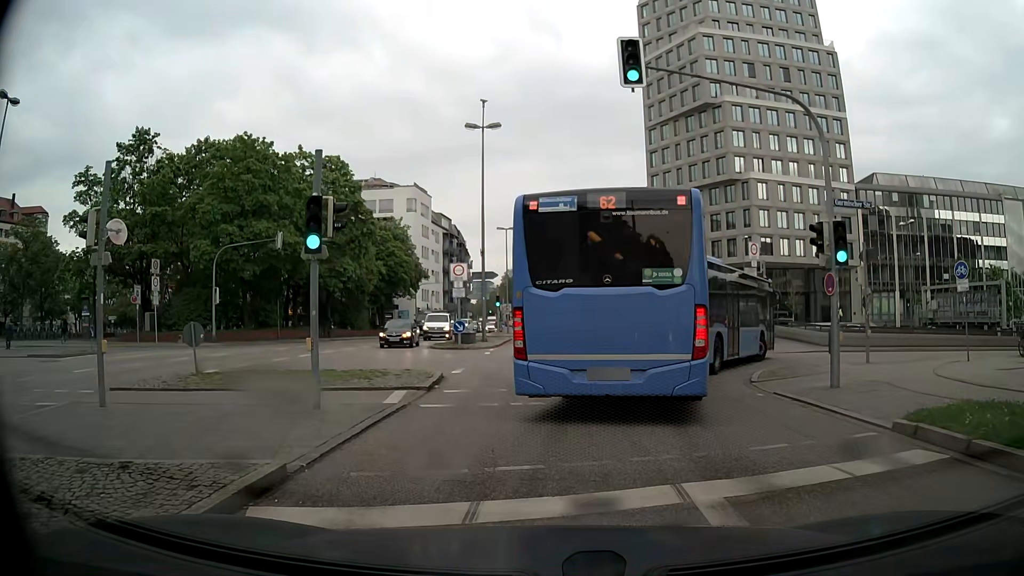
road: tertiary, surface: asphalt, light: Day
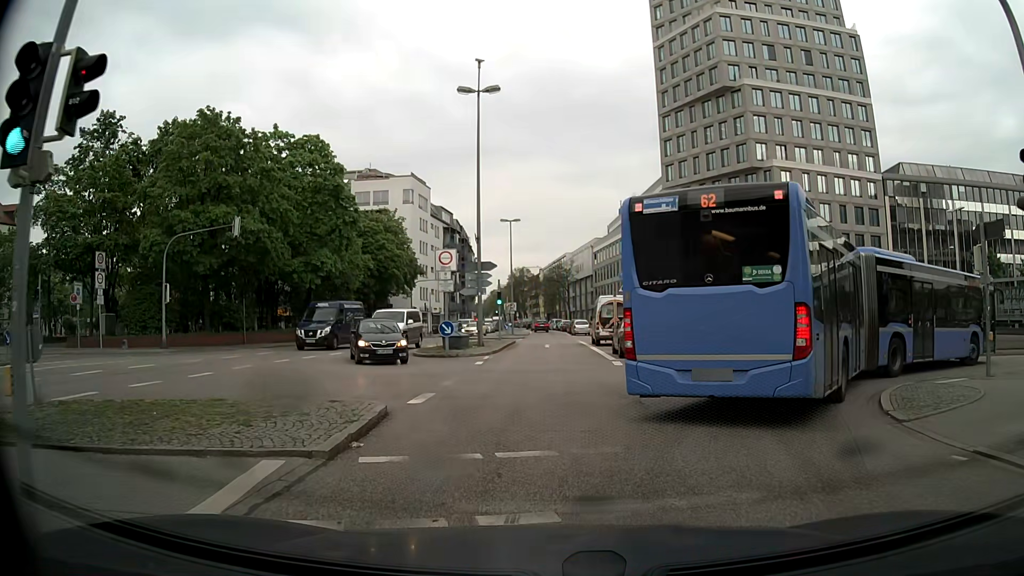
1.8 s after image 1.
(-0.1, +6.6) m; -1°
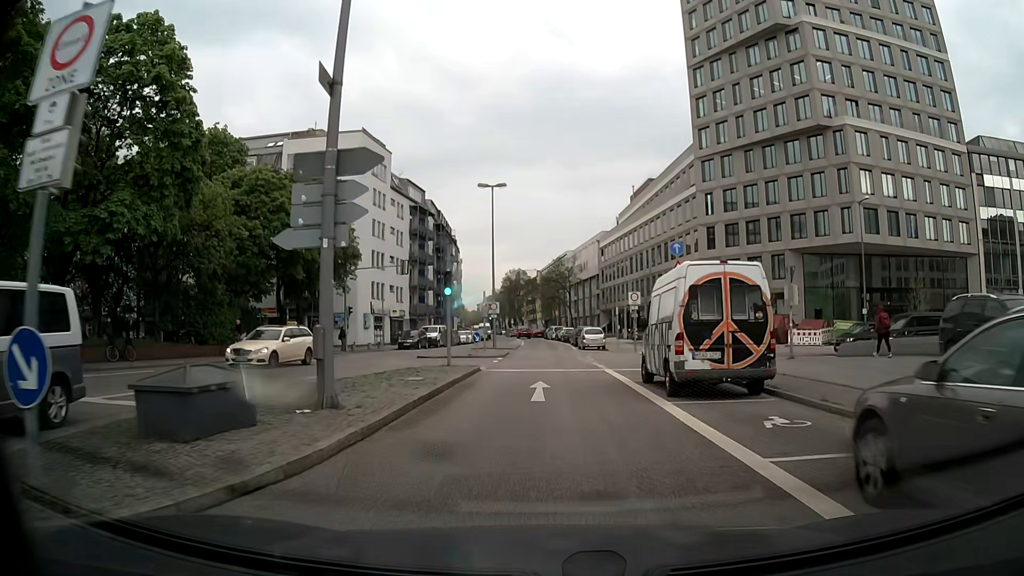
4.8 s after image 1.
(+0.1, +22.3) m; 0°
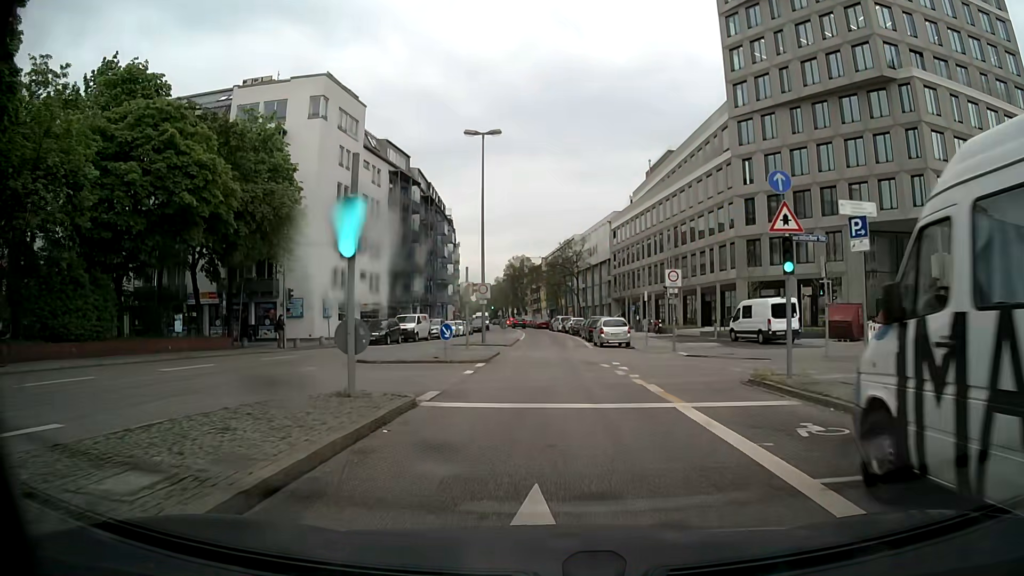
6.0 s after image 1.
(0.0, +12.0) m; 0°
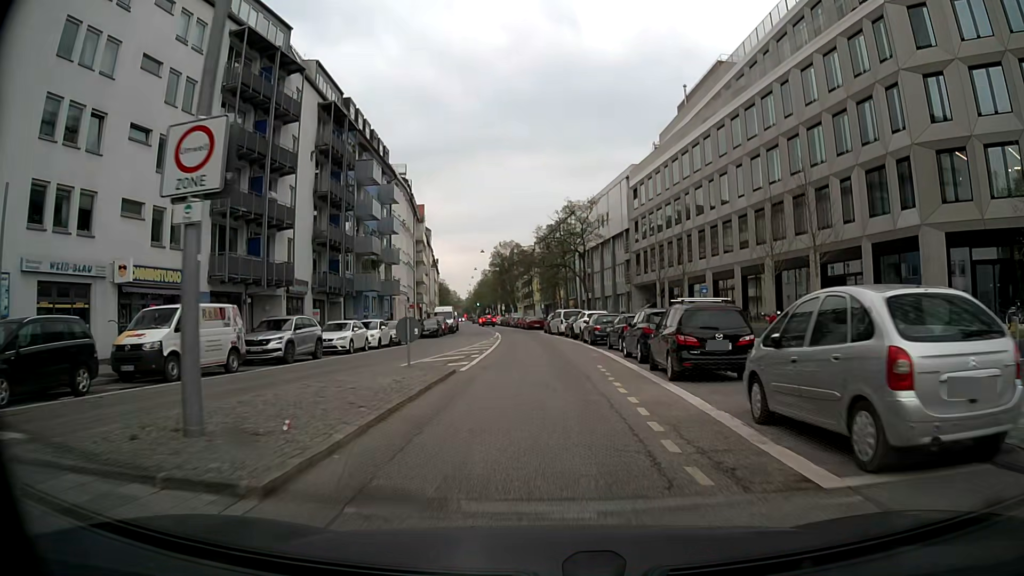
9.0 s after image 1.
(+0.1, +31.5) m; 0°
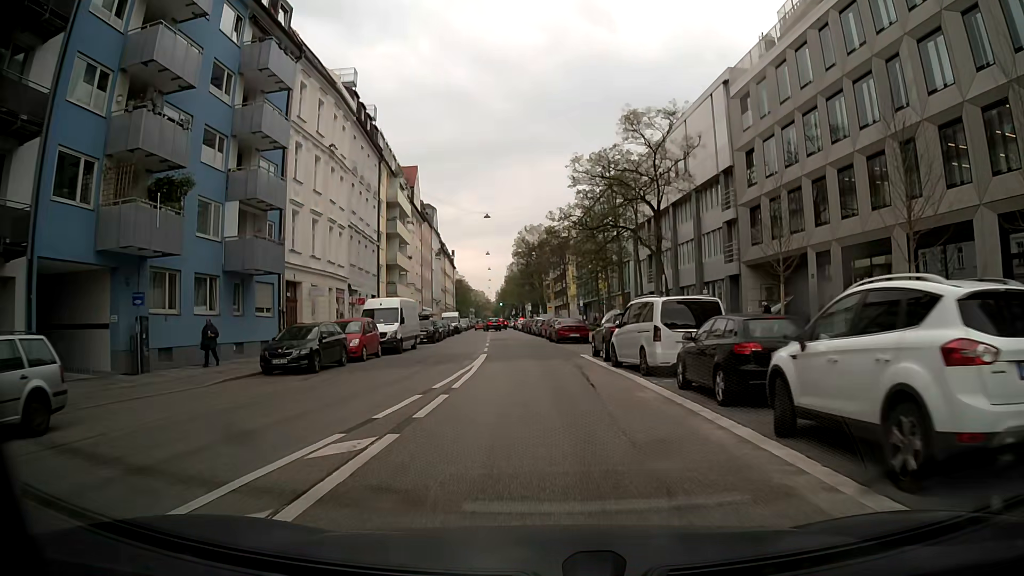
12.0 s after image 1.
(-0.6, +32.9) m; -3°
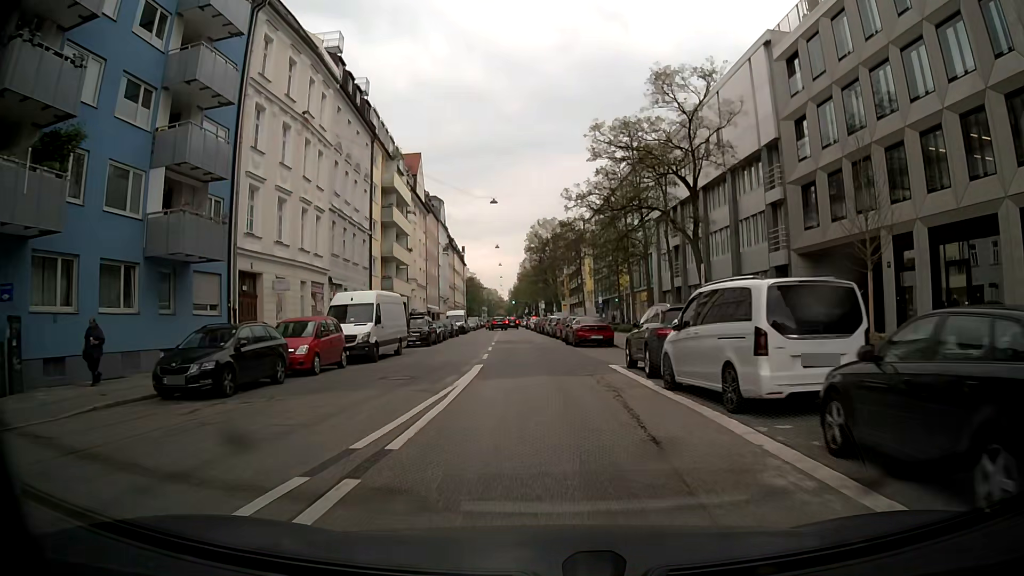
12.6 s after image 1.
(0.0, +6.7) m; 0°
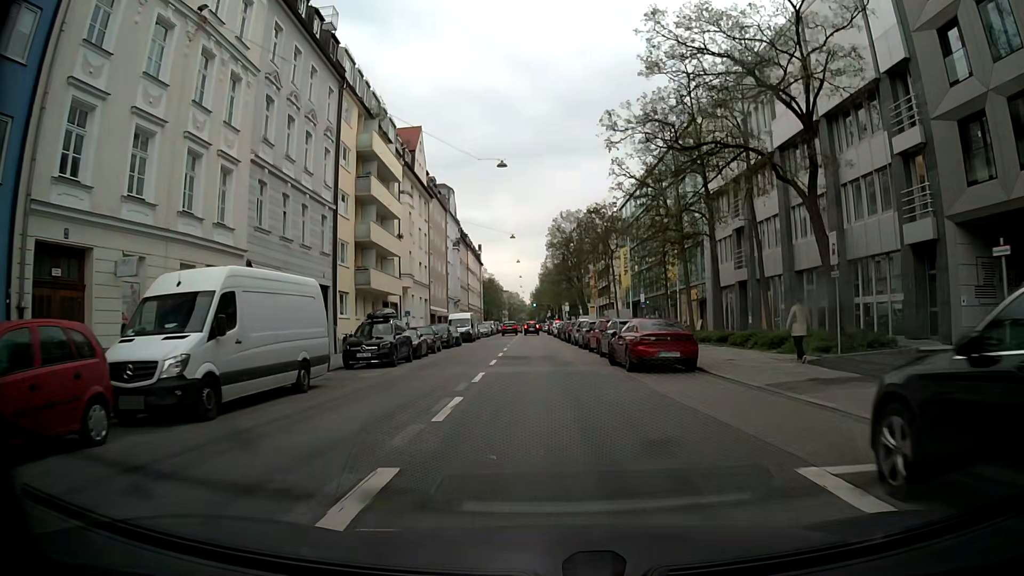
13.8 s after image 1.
(-0.3, +13.3) m; -1°
